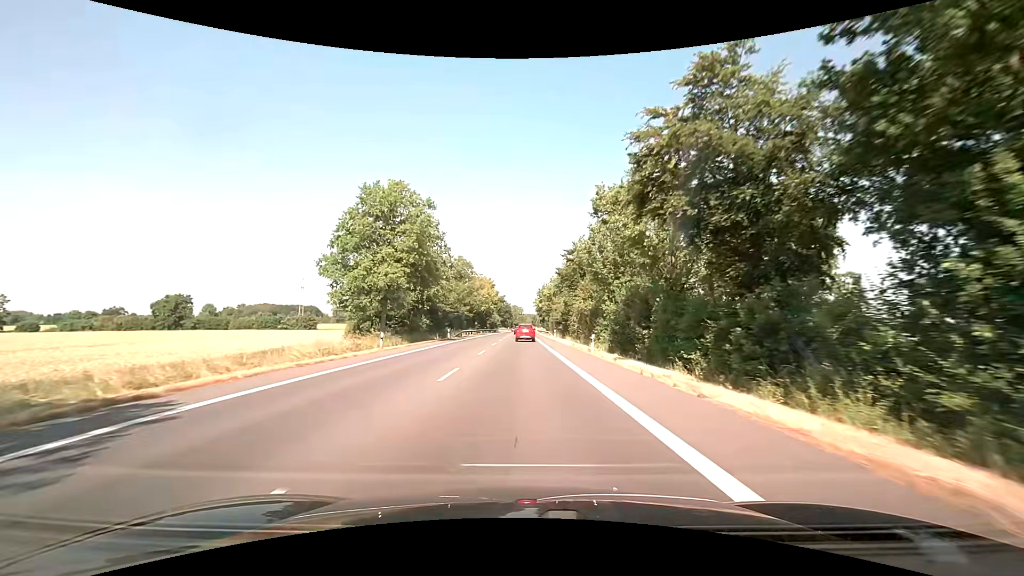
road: primary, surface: asphalt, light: Day
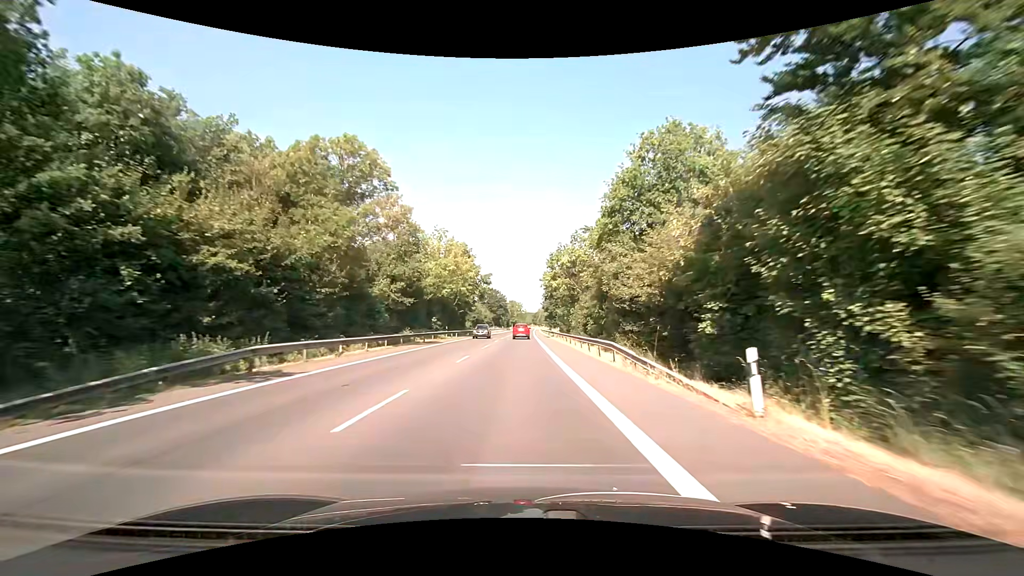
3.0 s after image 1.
(+0.3, +54.5) m; 0°
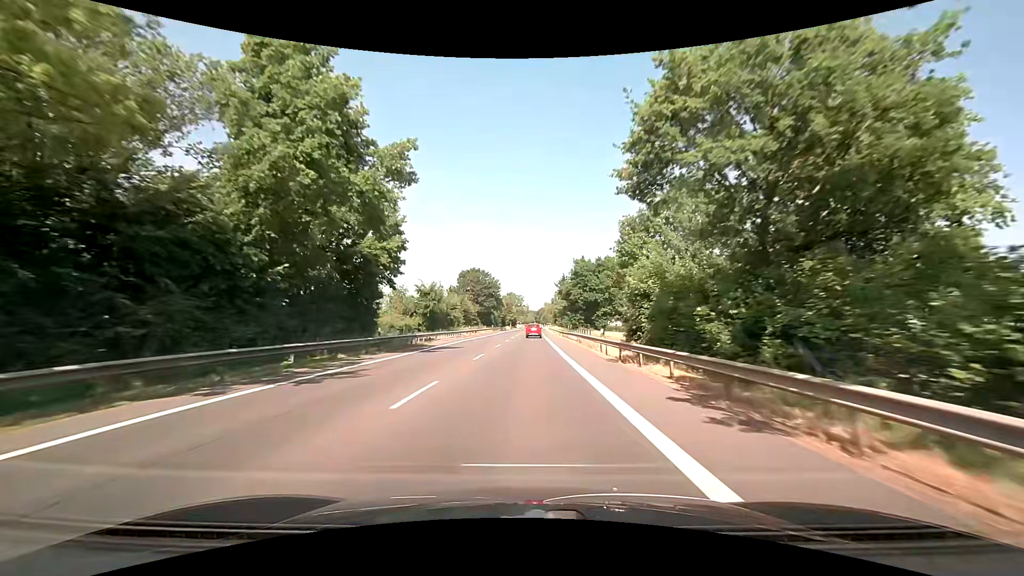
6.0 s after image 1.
(+0.1, +58.9) m; 0°
(0, +10) (0, +20) (0, +30) (0, +40) (+1, +50) (+1, +60) (+1, +70) (+2, +80) (+2, +90) (+2, +100) m
